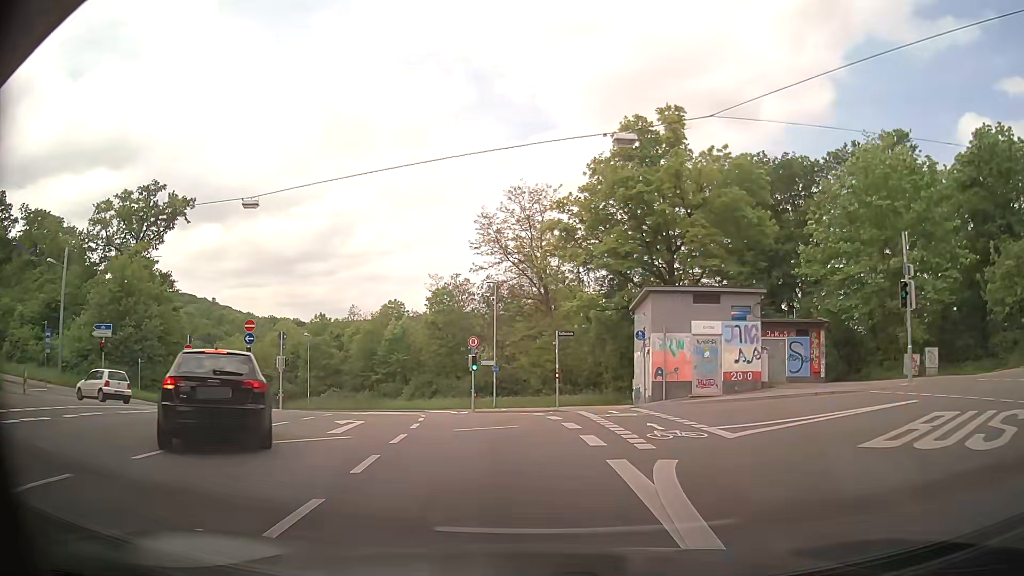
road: secondary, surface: asphalt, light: Day
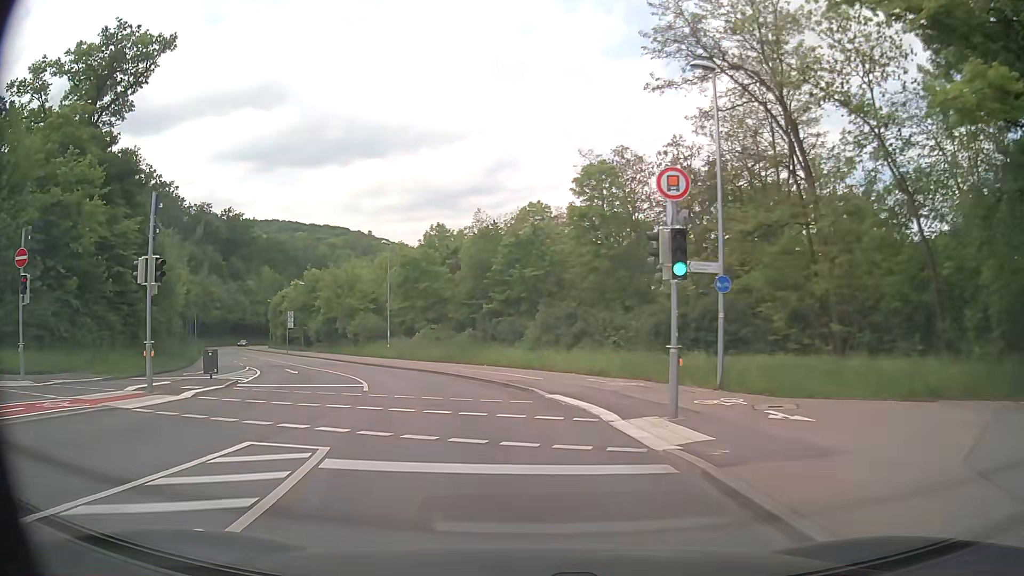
(-2.0, +27.3) m; -13°
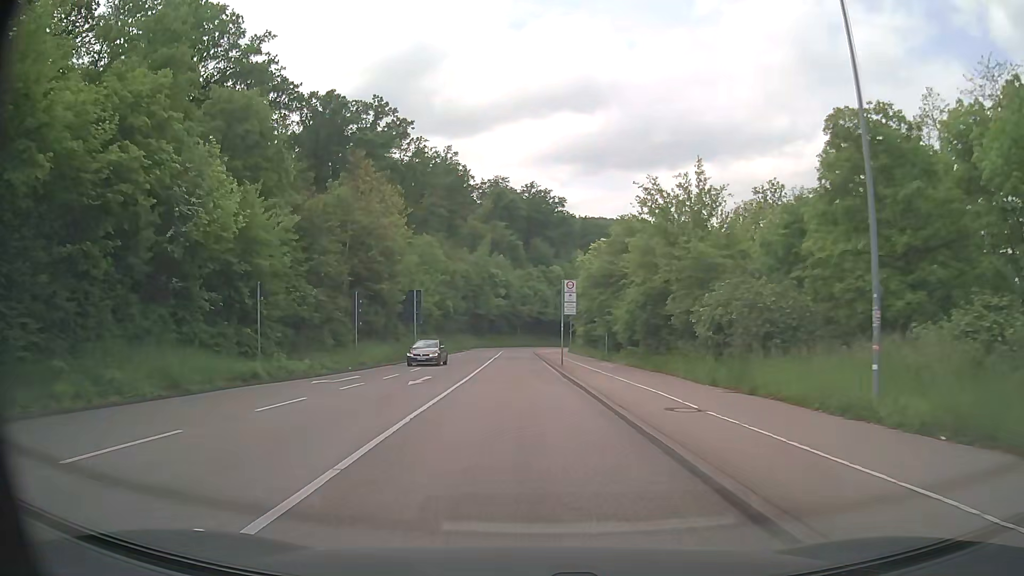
(-9.9, +35.0) m; -29°
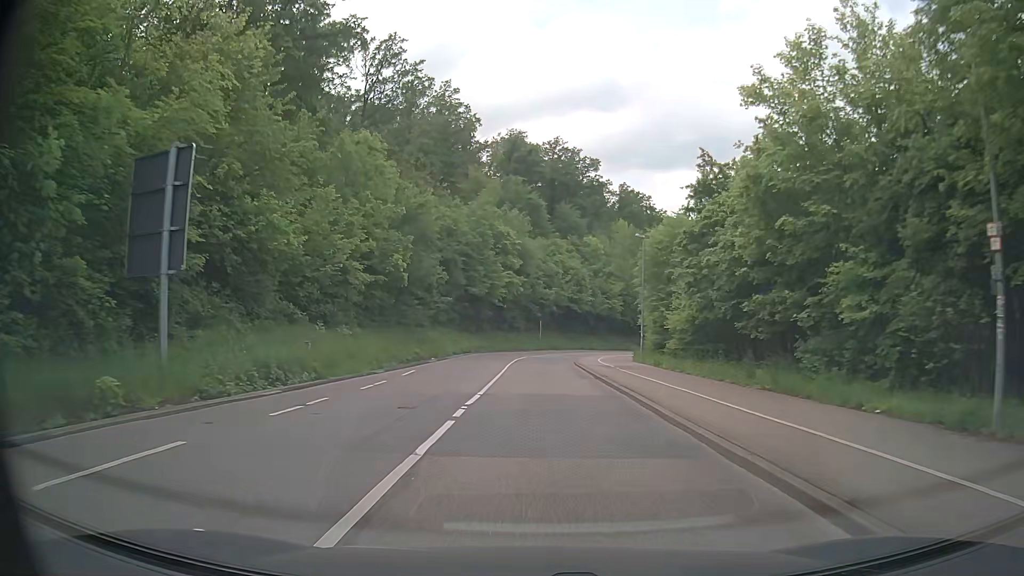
(-1.0, +37.9) m; -1°
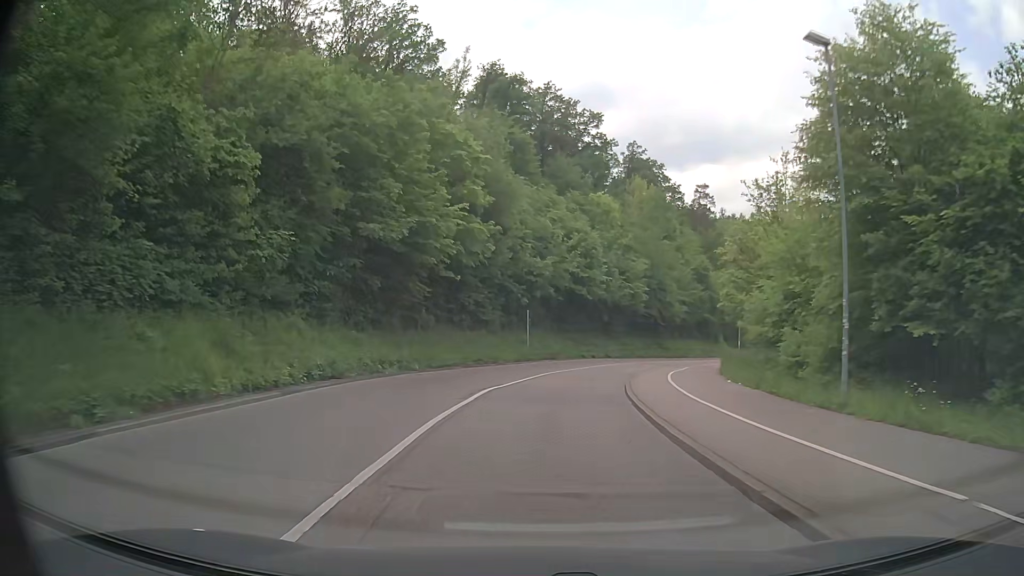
(+0.3, +30.2) m; +1°
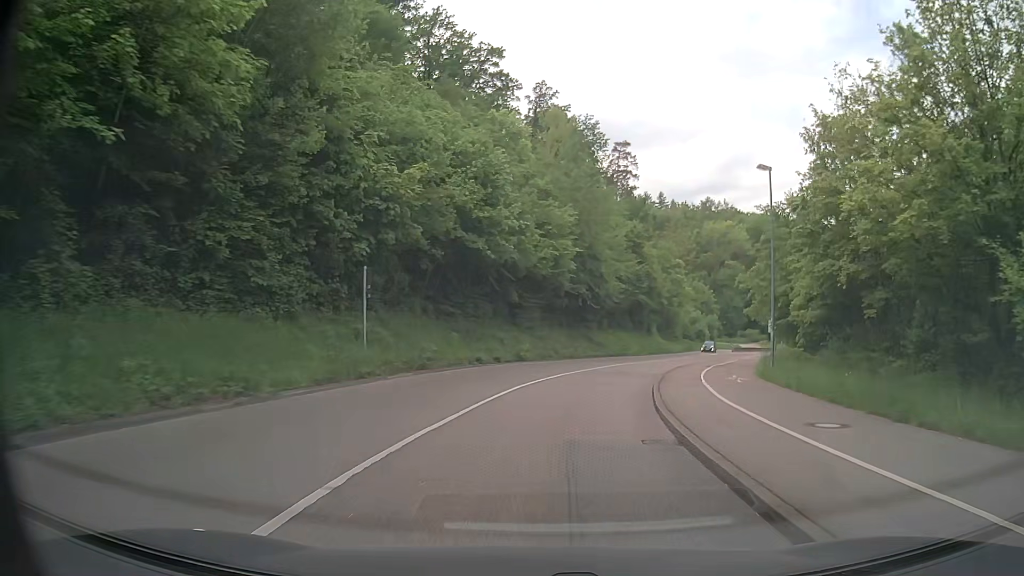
(+1.2, +22.6) m; +9°
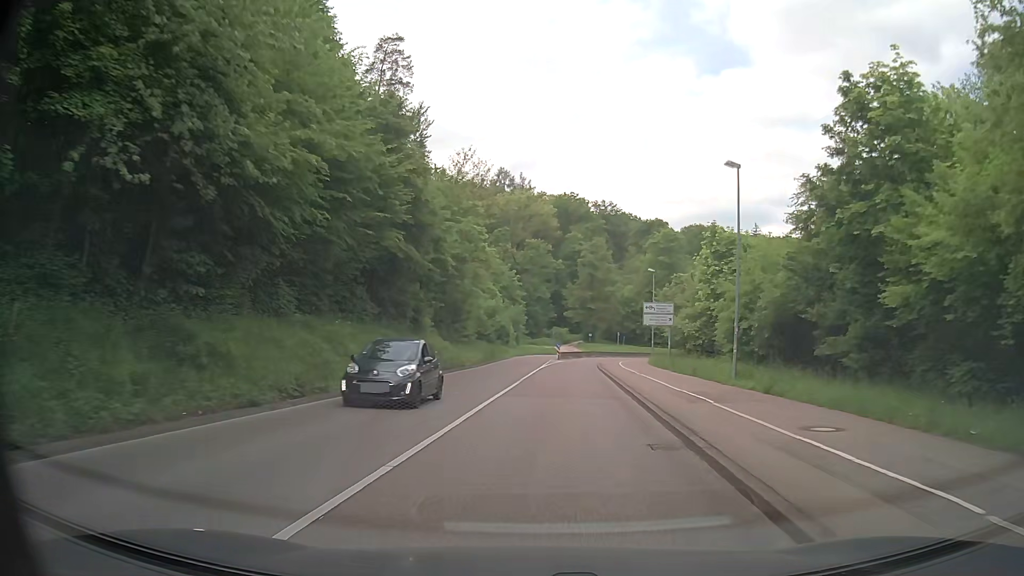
(+6.8, +36.9) m; +19°
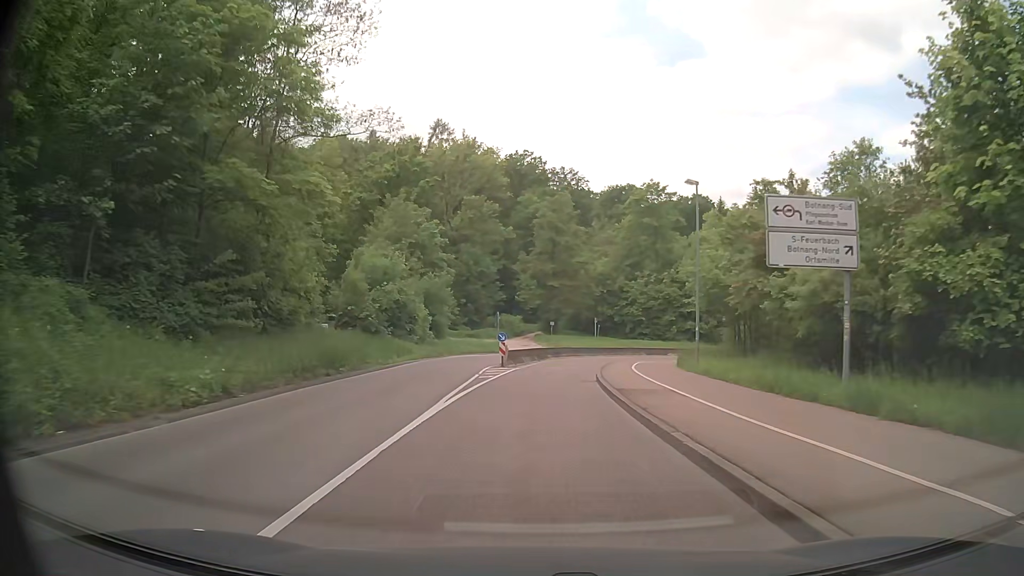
(+1.5, +30.9) m; +4°
(0, +10) (0, +20) (+1, +30) (+3, +40) (+6, +49) (+11, +58) (+19, +64) (+28, +69) (+37, +71) (+47, +71) m
